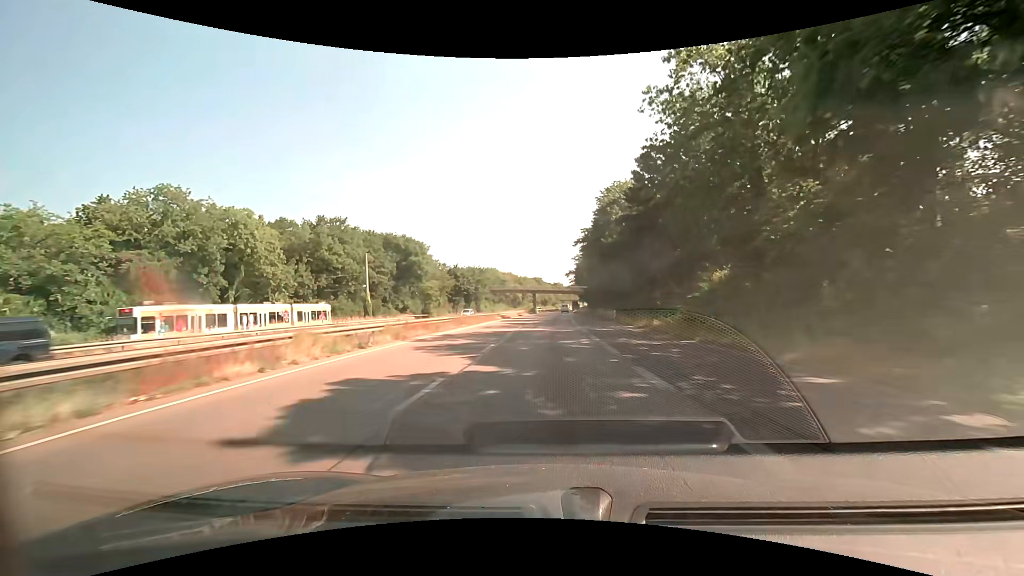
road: trunk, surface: asphalt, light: Day
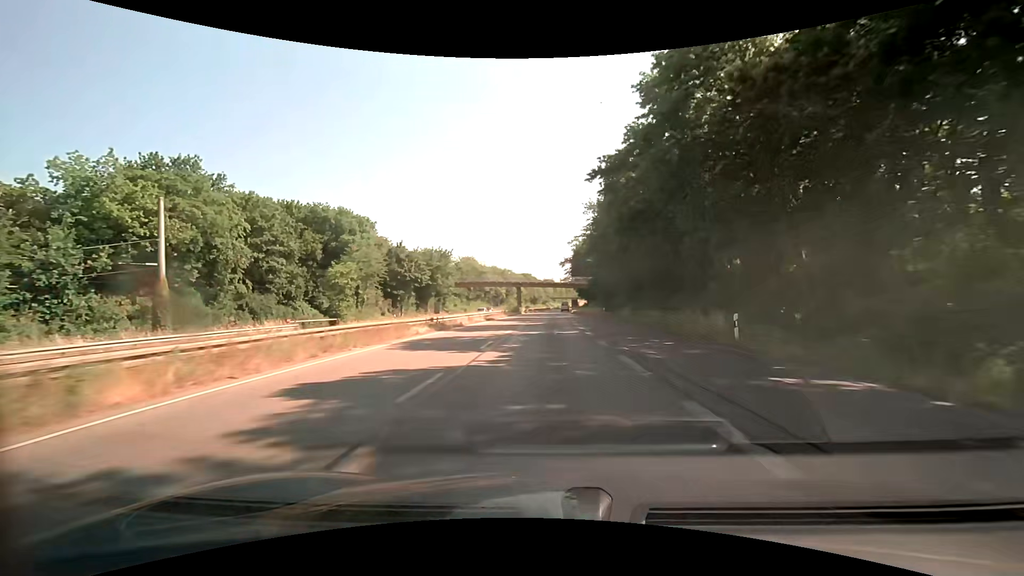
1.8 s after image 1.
(+0.4, +35.0) m; +1°
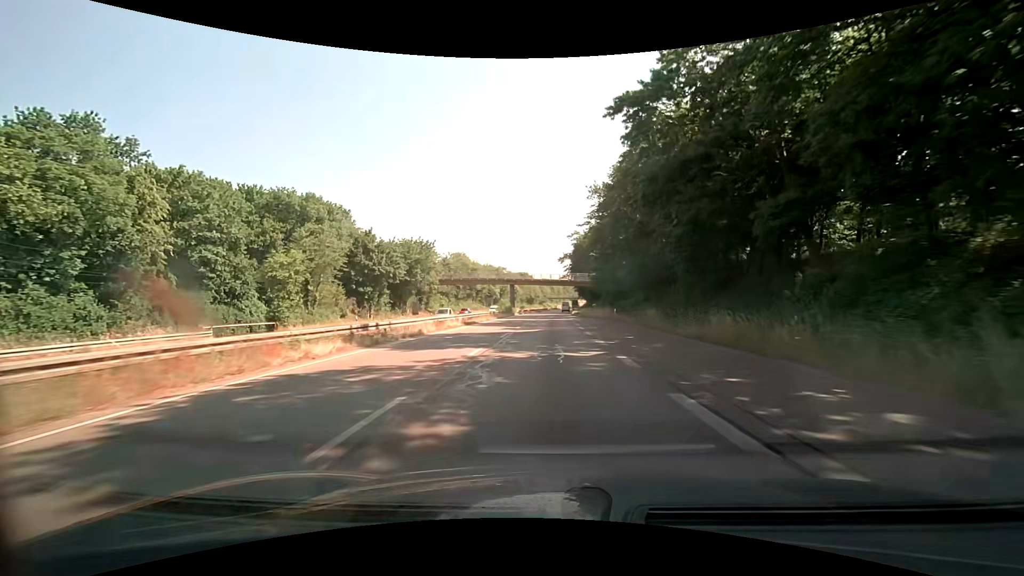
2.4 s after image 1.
(0.0, +11.6) m; 0°
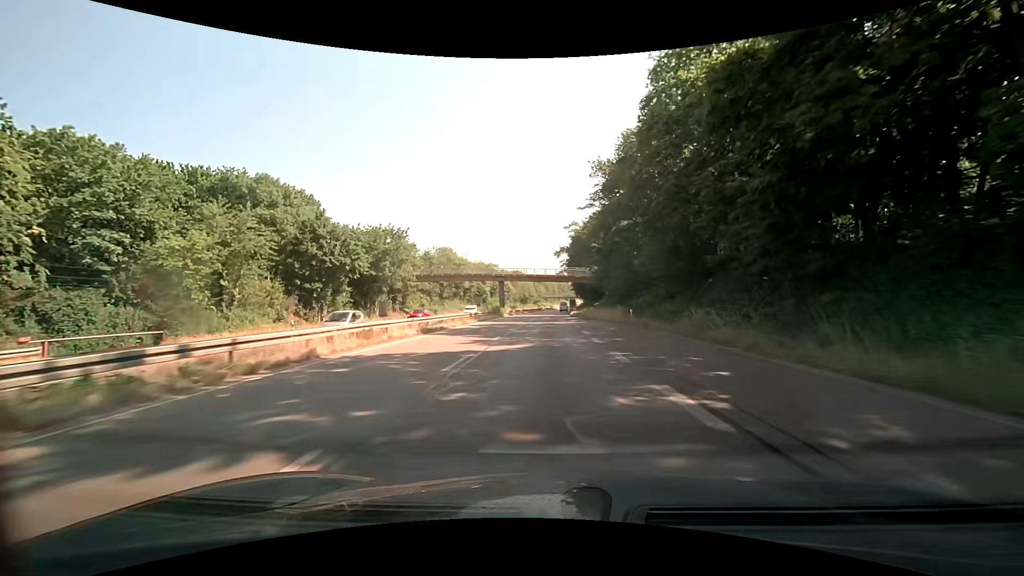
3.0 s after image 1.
(+0.1, +11.6) m; +1°
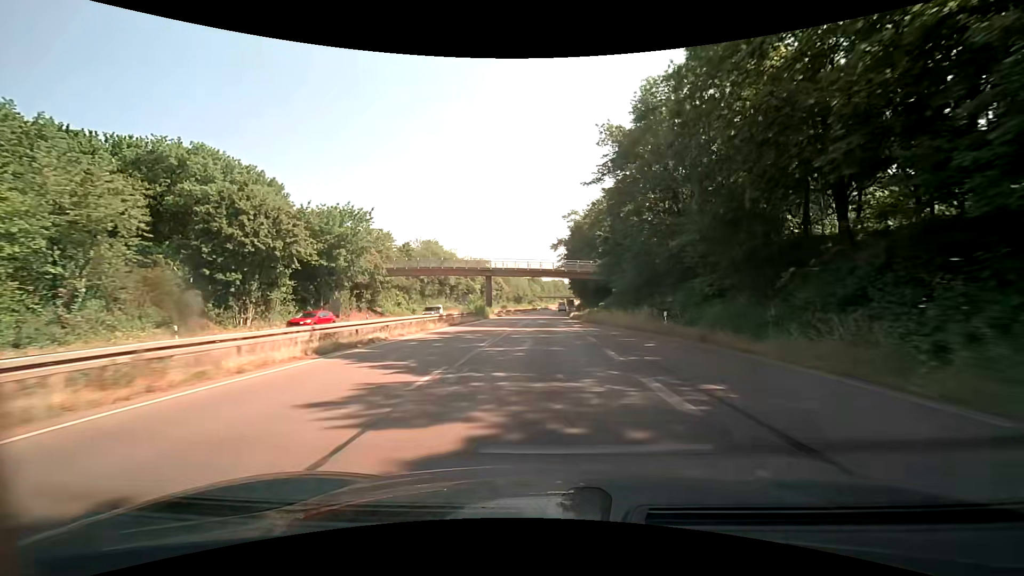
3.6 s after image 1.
(0.0, +11.6) m; 0°
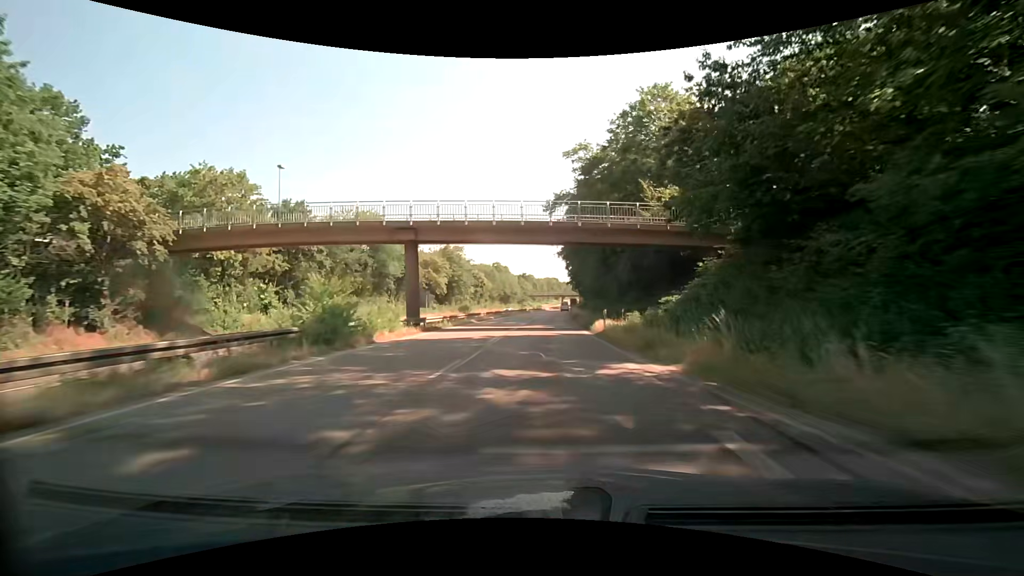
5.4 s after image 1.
(+0.5, +34.6) m; +1°
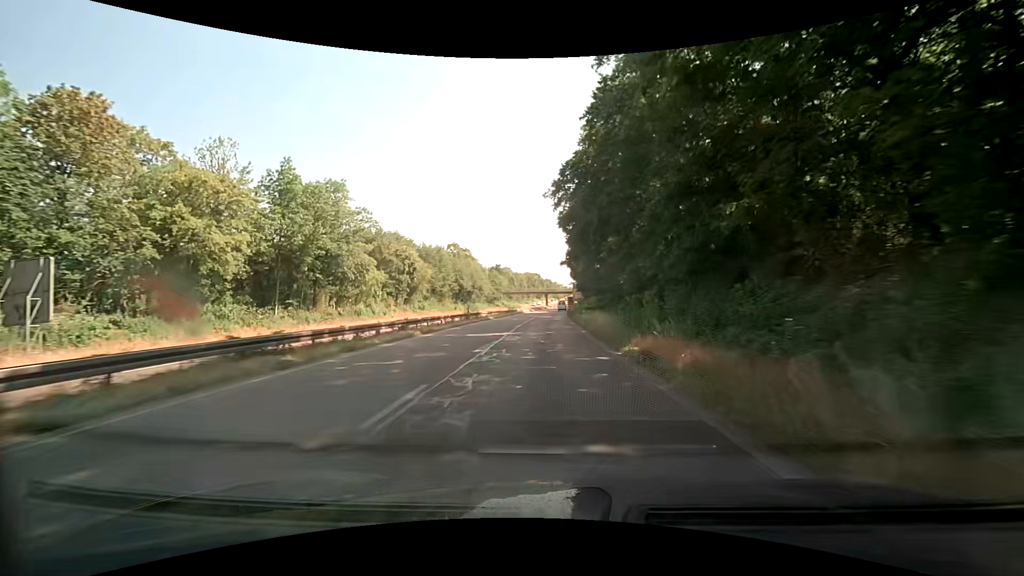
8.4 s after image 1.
(+0.7, +57.1) m; +2°
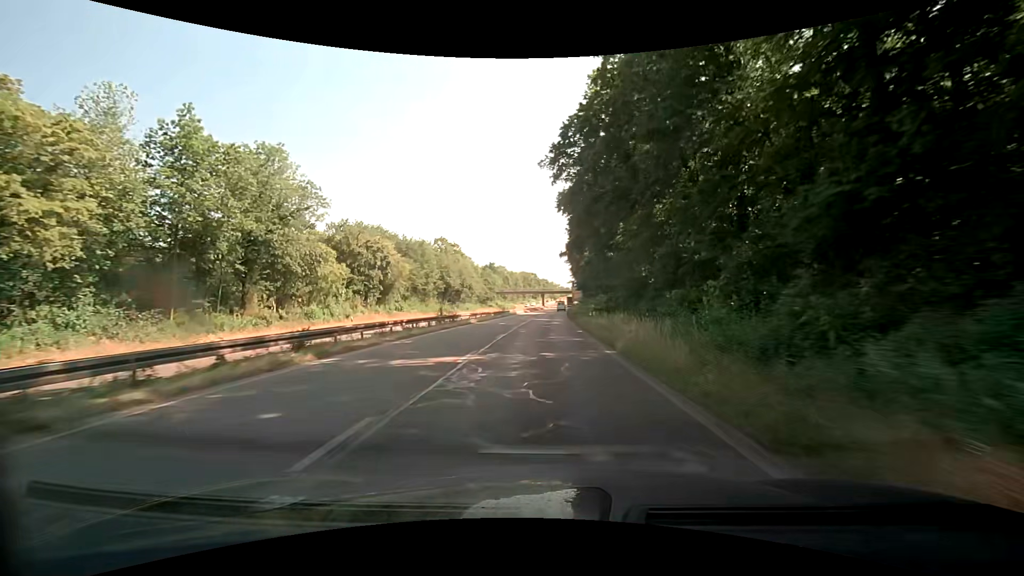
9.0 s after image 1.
(0.0, +11.4) m; 0°
(0, +10) (0, +20) (0, +30) (0, +40) (+1, +50) (+1, +60) (+1, +70) (+1, +80) (+2, +90) (+2, +100) m
